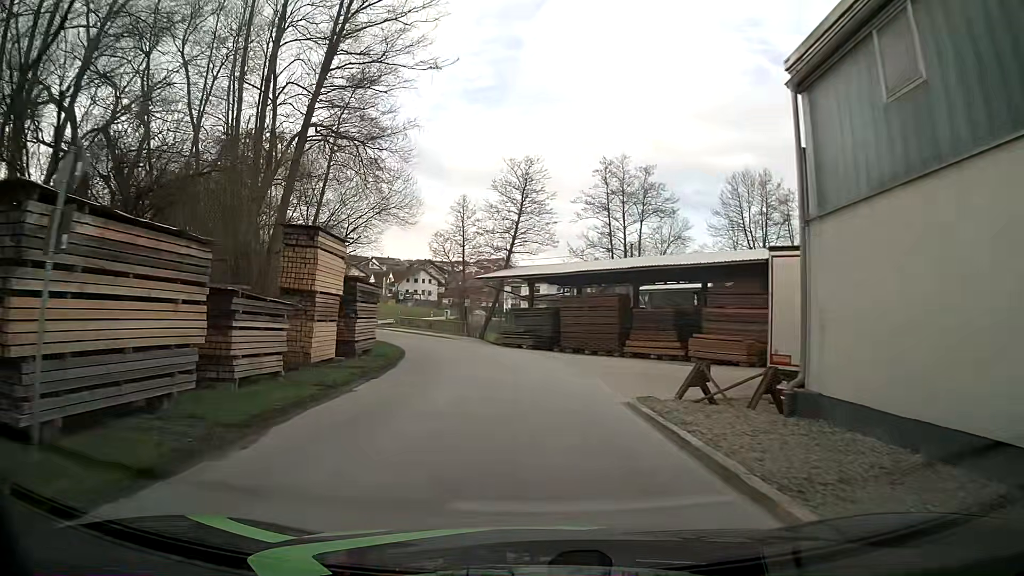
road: residential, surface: asphalt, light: Day
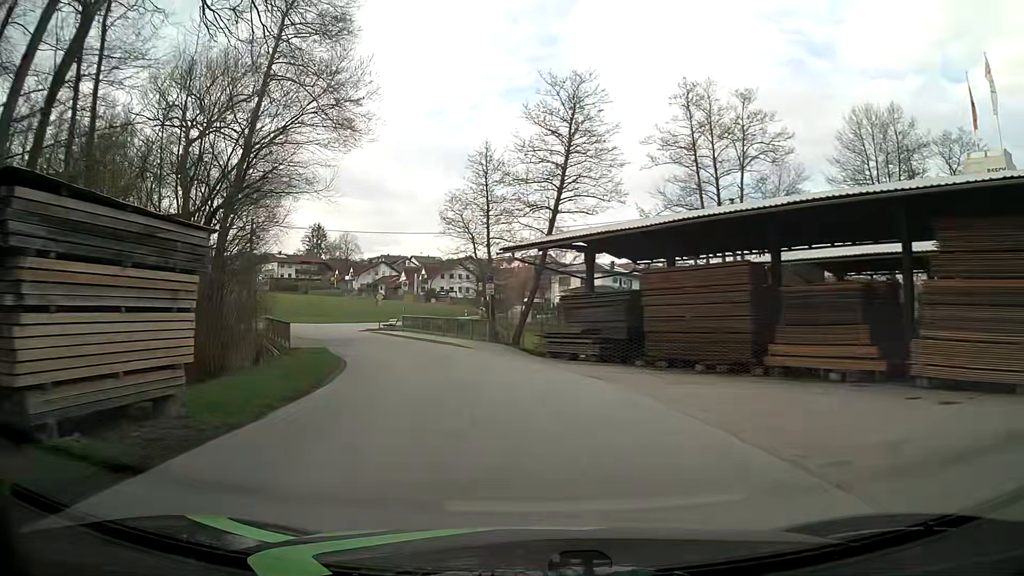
(-0.2, +17.5) m; -3°
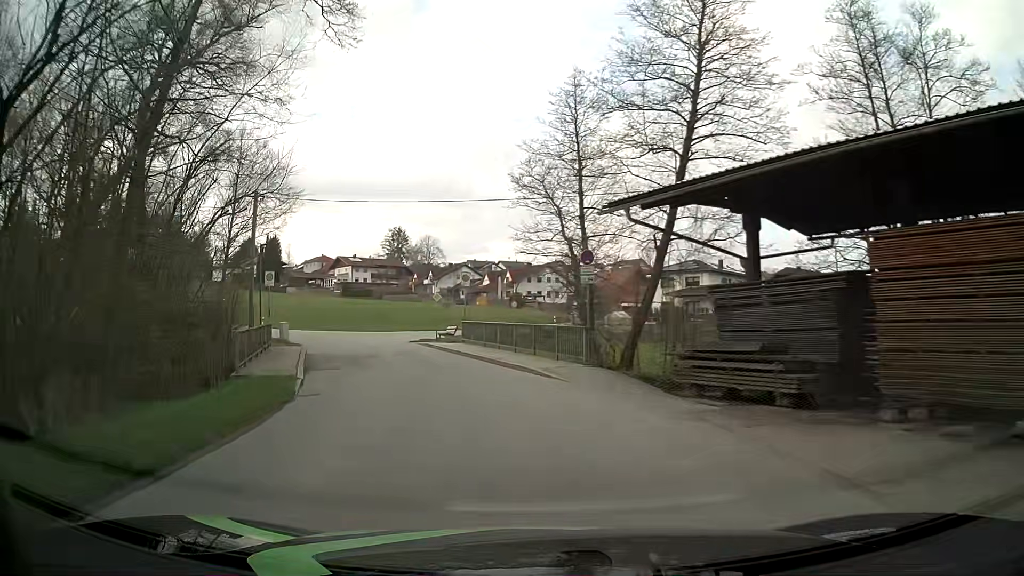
(-0.8, +12.3) m; -8°
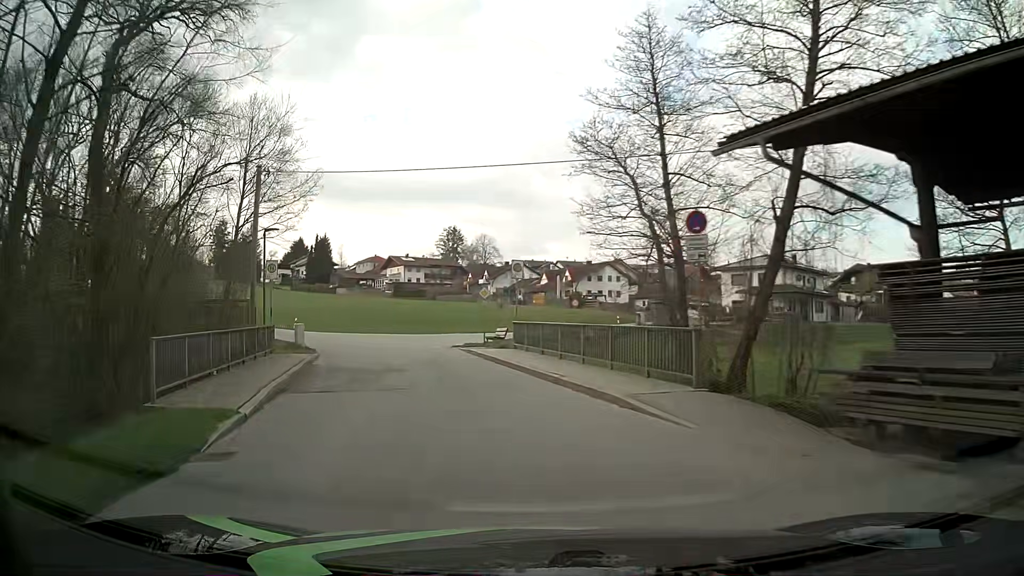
(-0.3, +6.3) m; -5°
(-1, +10) (-3, +20) (-6, +29) (-10, +38) (-15, +47) (-22, +54) (-29, +62) (-36, +68) (-43, +75) (-51, +82) m
